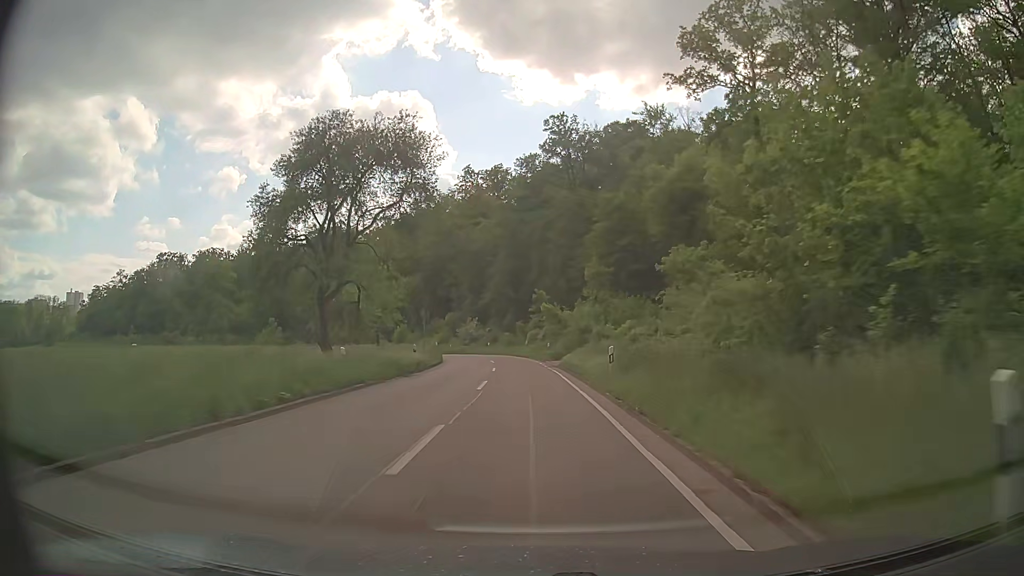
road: secondary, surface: asphalt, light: Day
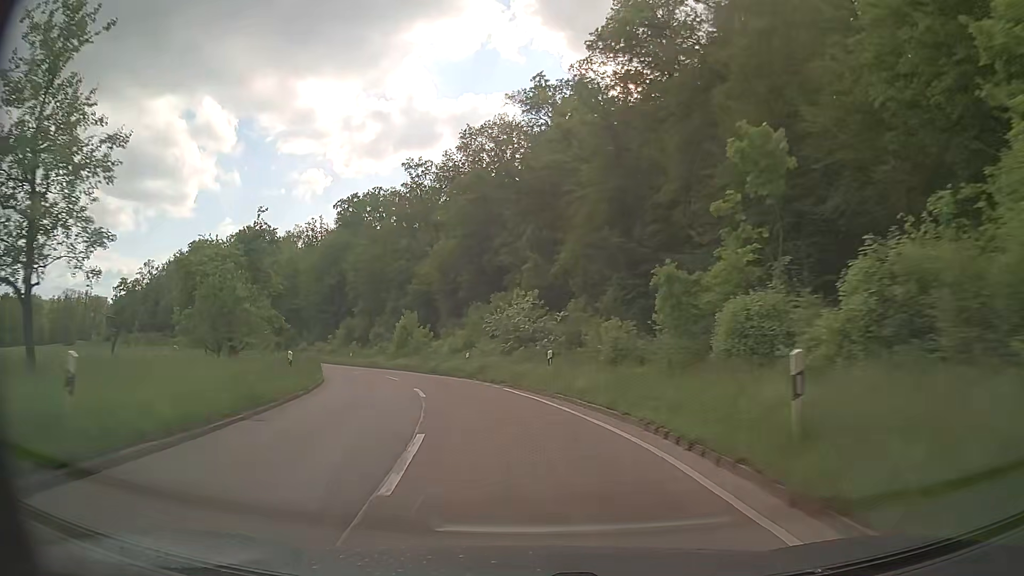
(-1.8, +49.3) m; -7°
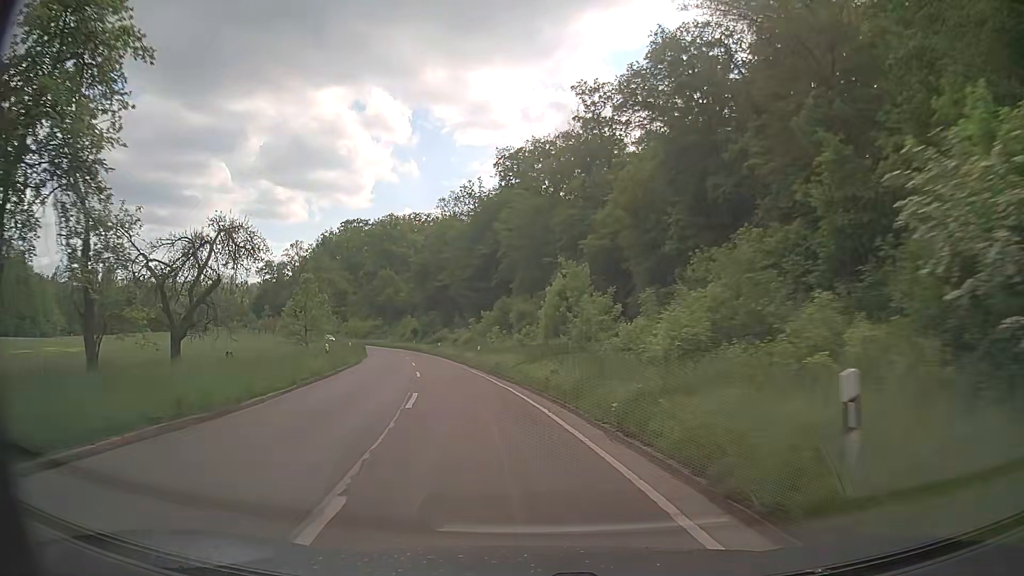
(-3.8, +28.6) m; -16°
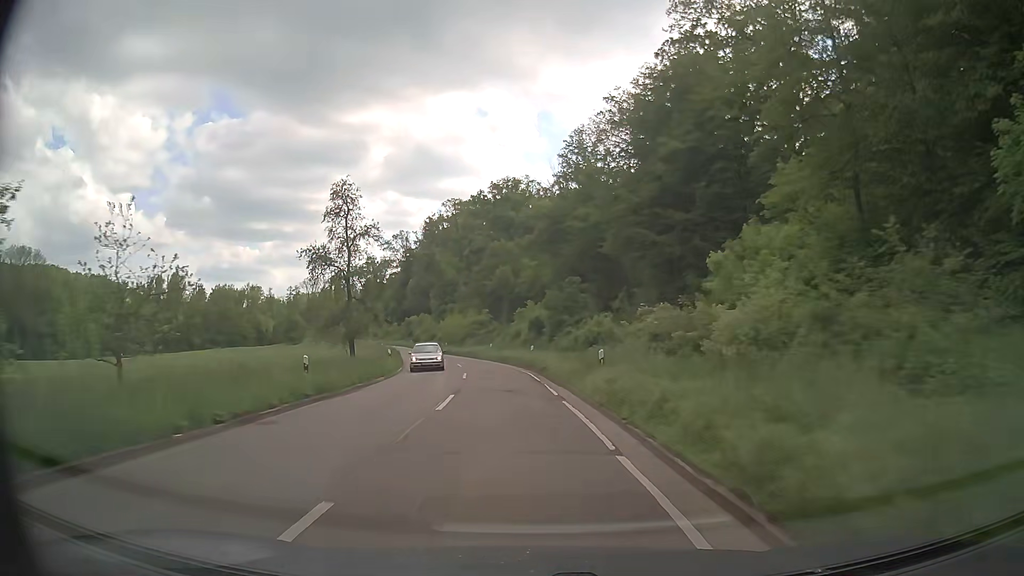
(-6.9, +48.6) m; -12°
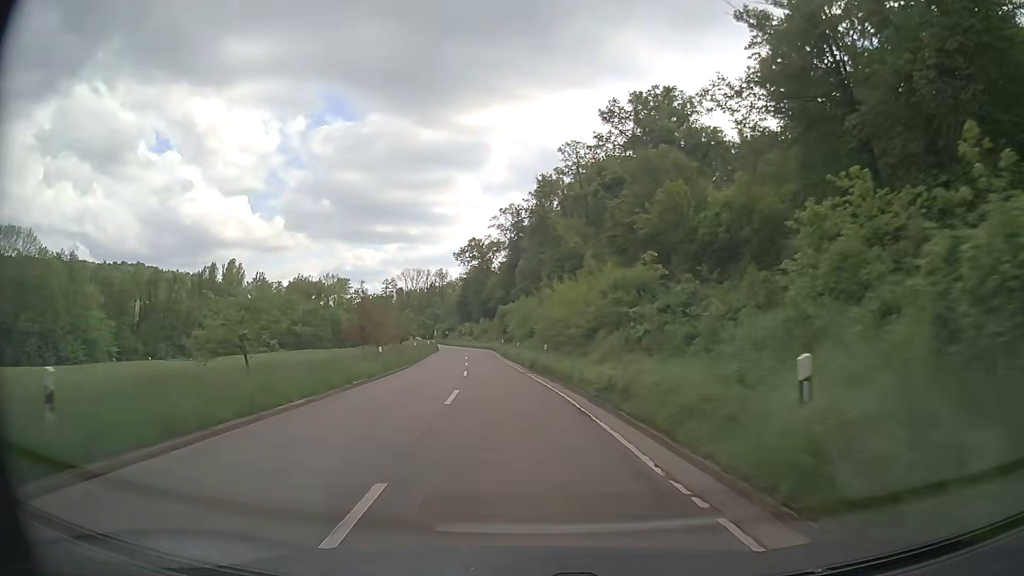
(-4.3, +47.9) m; -11°
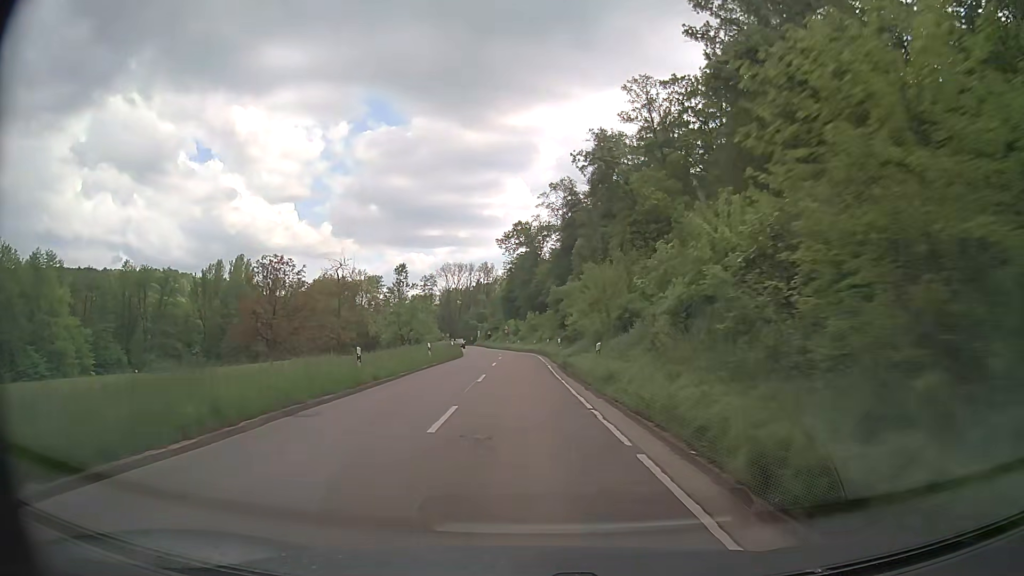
(-1.2, +28.8) m; -4°
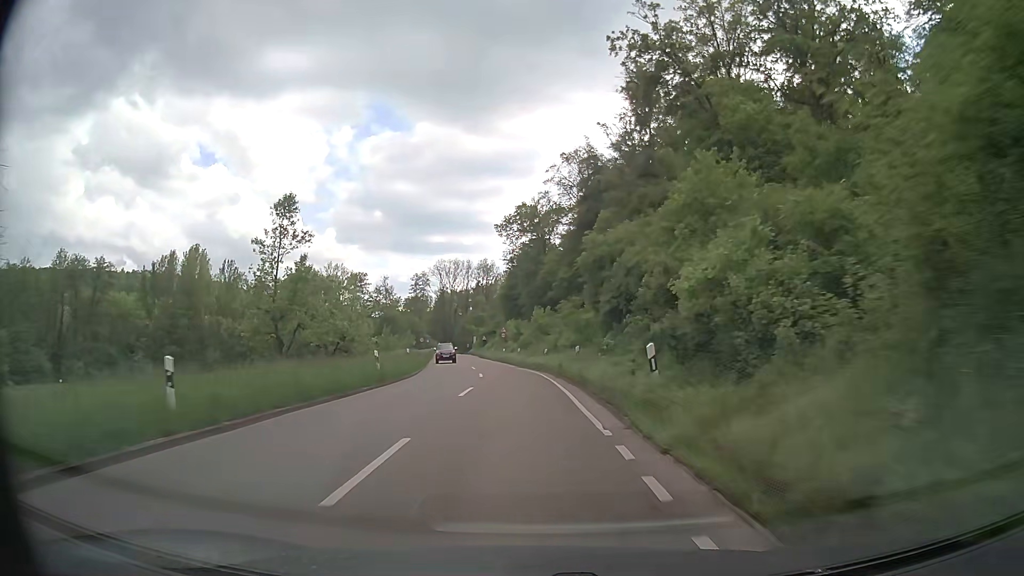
(-0.3, +28.9) m; -1°
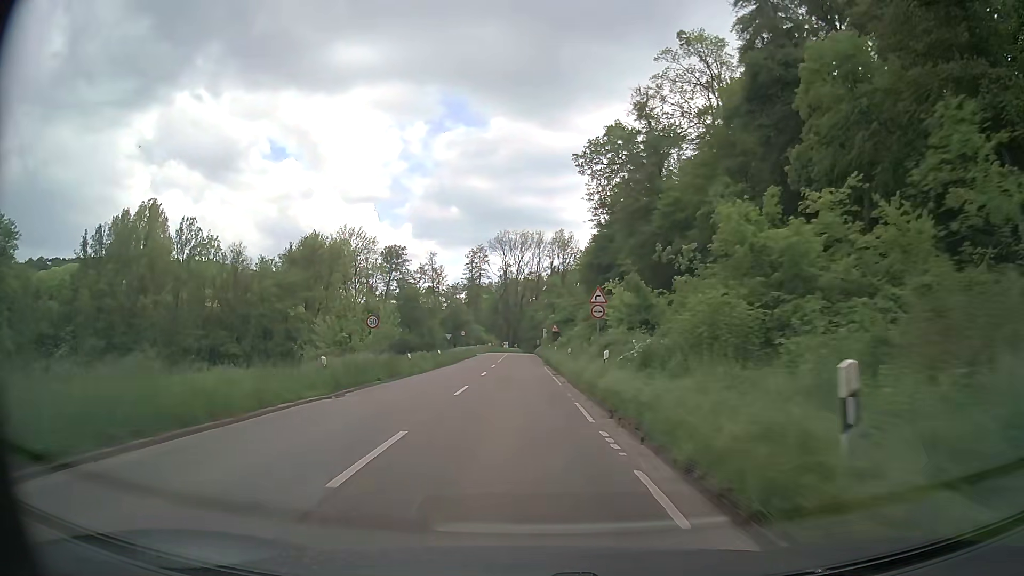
(-2.1, +48.0) m; -6°
(0, +10) (0, +20) (-1, +30) (-1, +40) (-1, +50) (-1, +60) (-2, +70) (-2, +80) (-2, +90) (-2, +100) m
